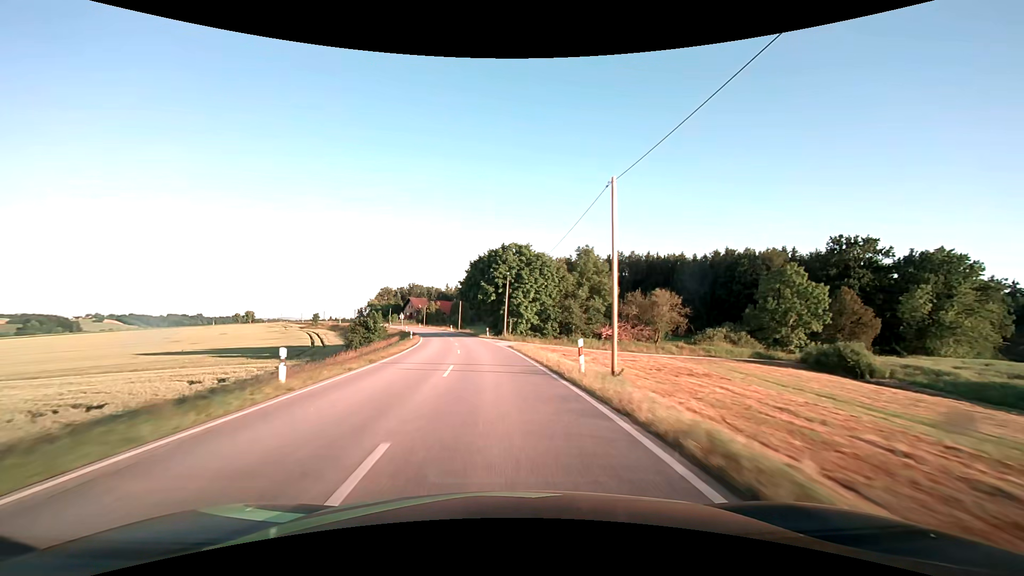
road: secondary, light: Day
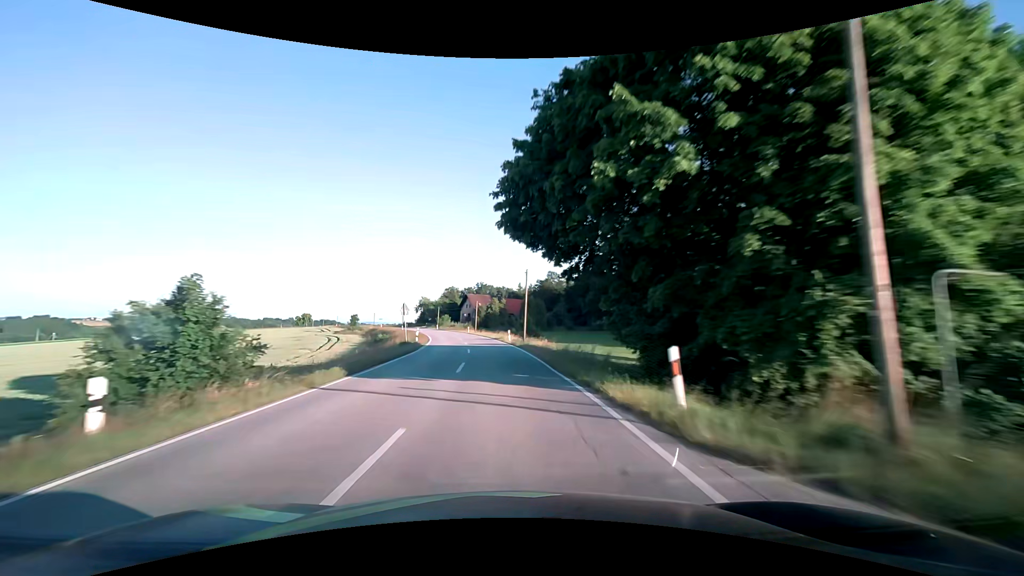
(-3.6, +47.1) m; -9°
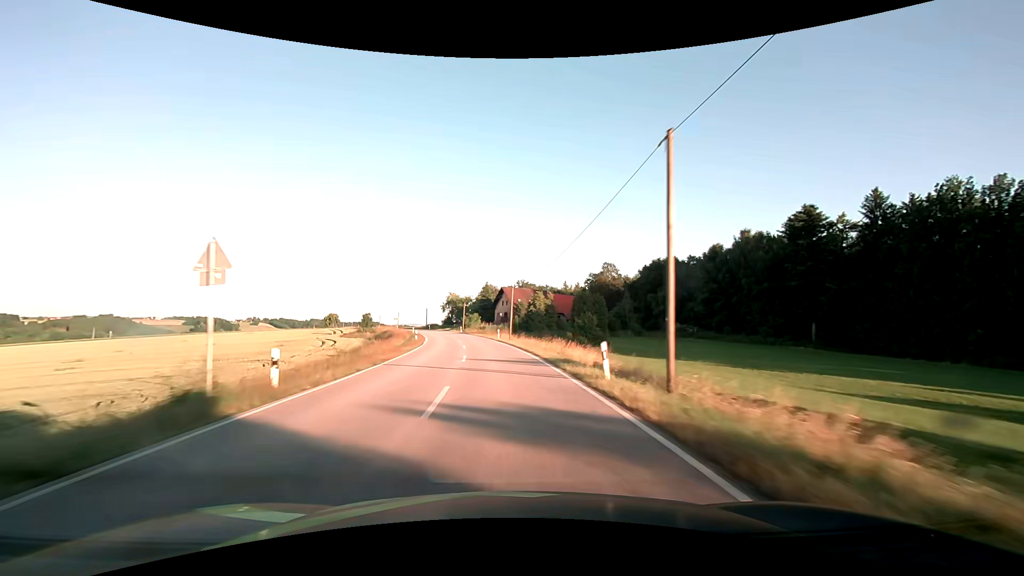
(-1.3, +31.4) m; -5°
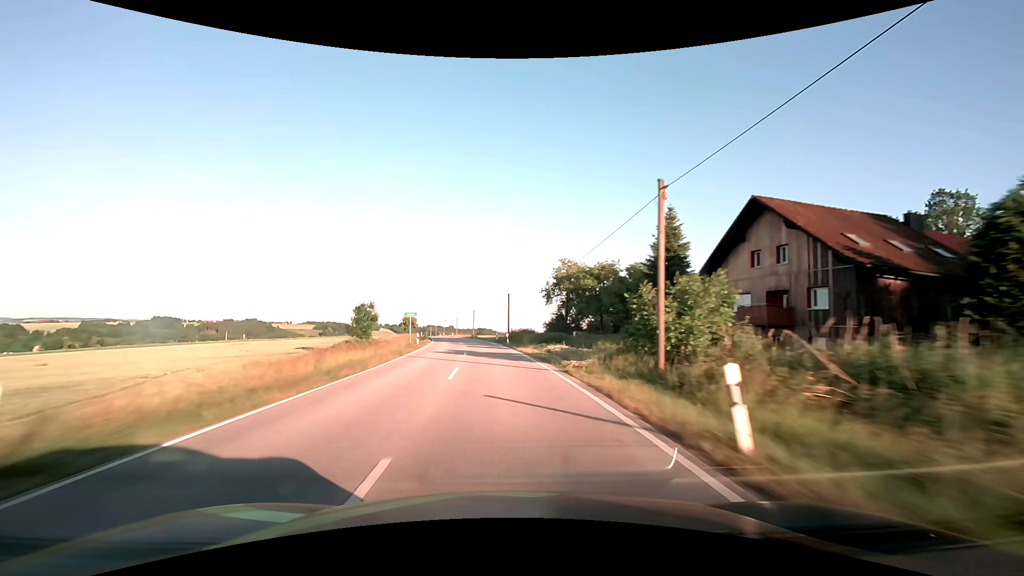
(-9.0, +77.8) m; -13°
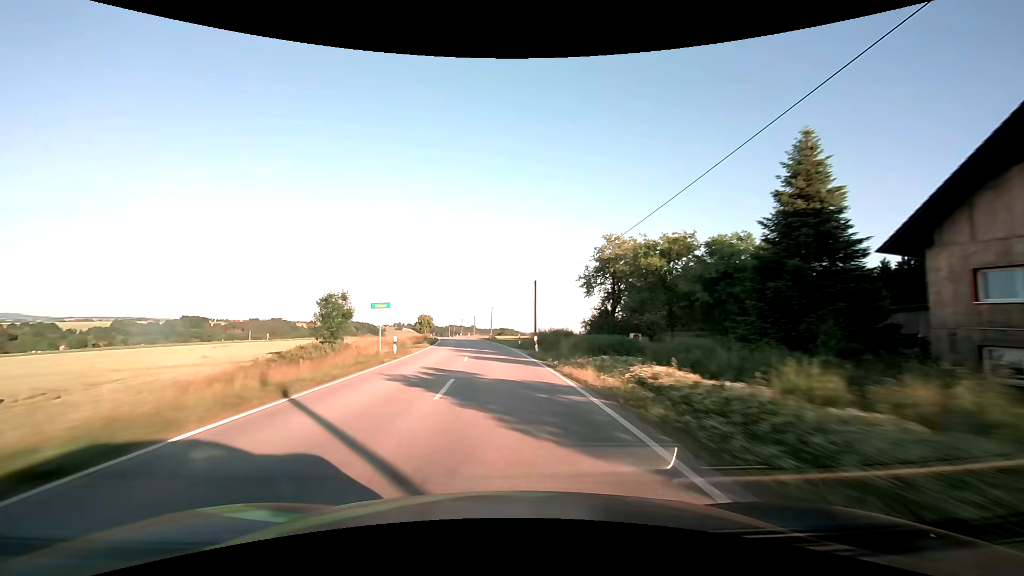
(-0.3, +15.7) m; -2°
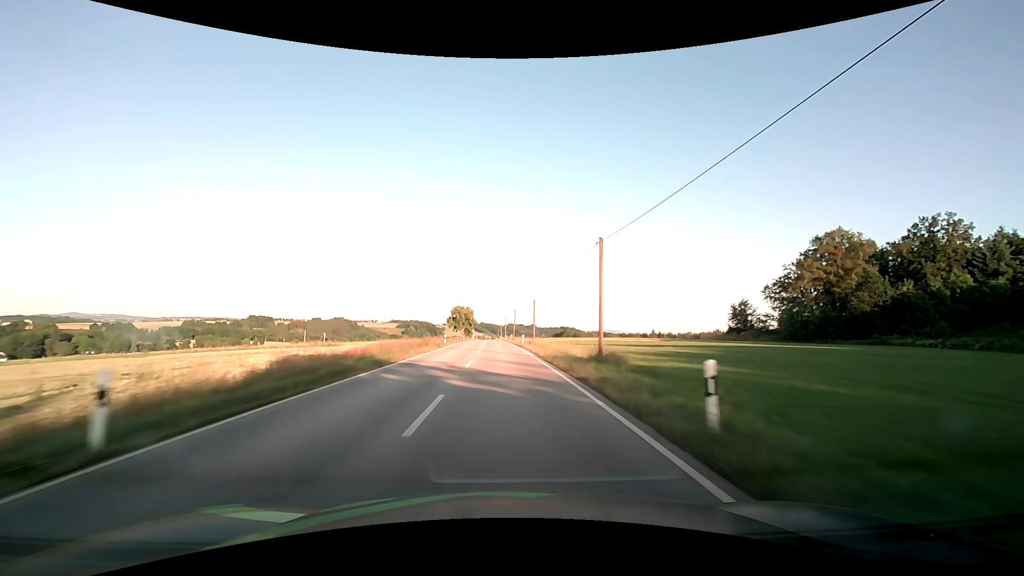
(-4.3, +63.0) m; -7°
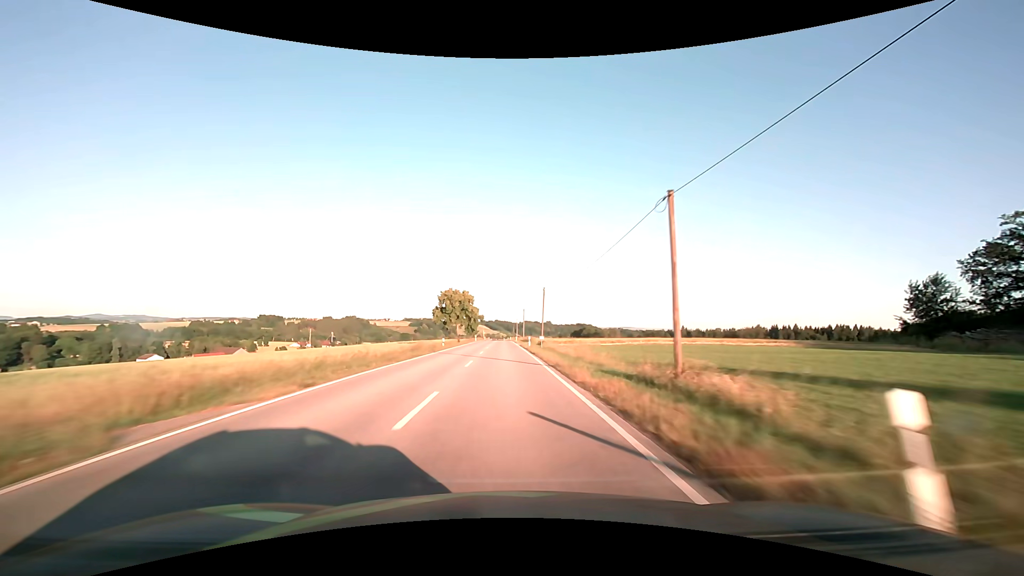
(-0.8, +47.6) m; -2°
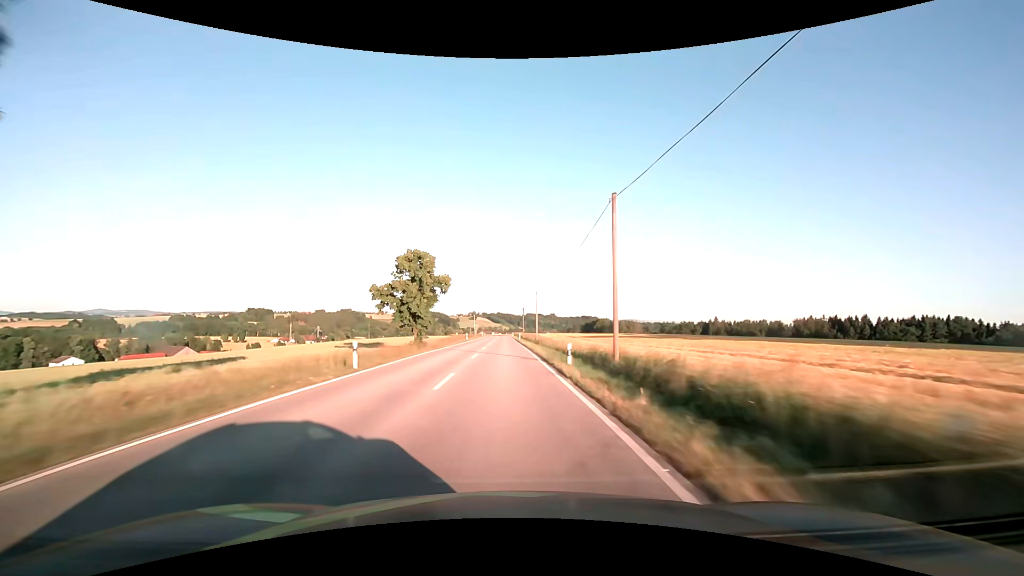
(-0.4, +79.7) m; 0°
(0, +10) (0, +20) (0, +30) (0, +40) (0, +50) (0, +60) (0, +70) (0, +80) (-1, +90) (-1, +100) m
